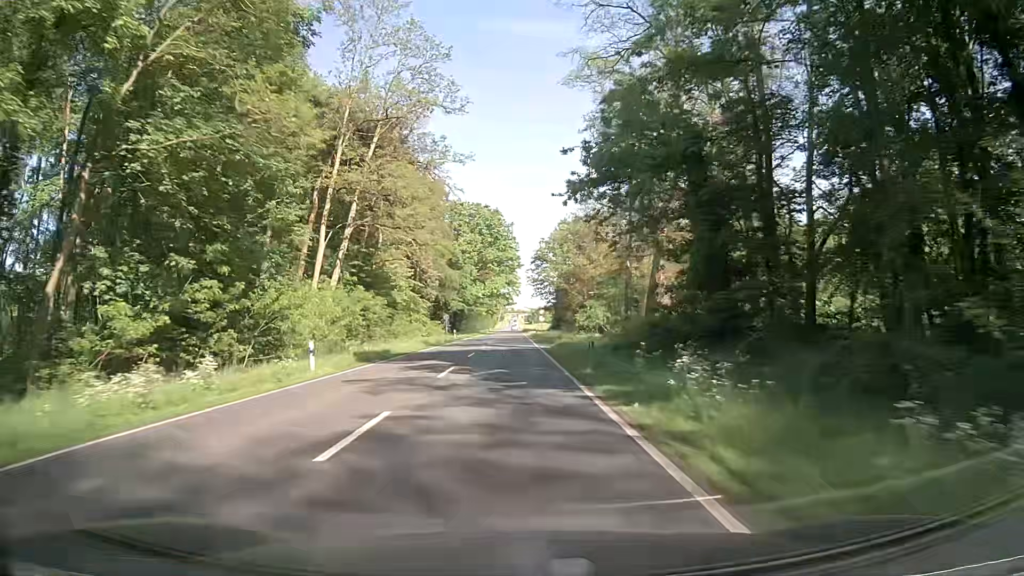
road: primary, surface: asphalt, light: Day
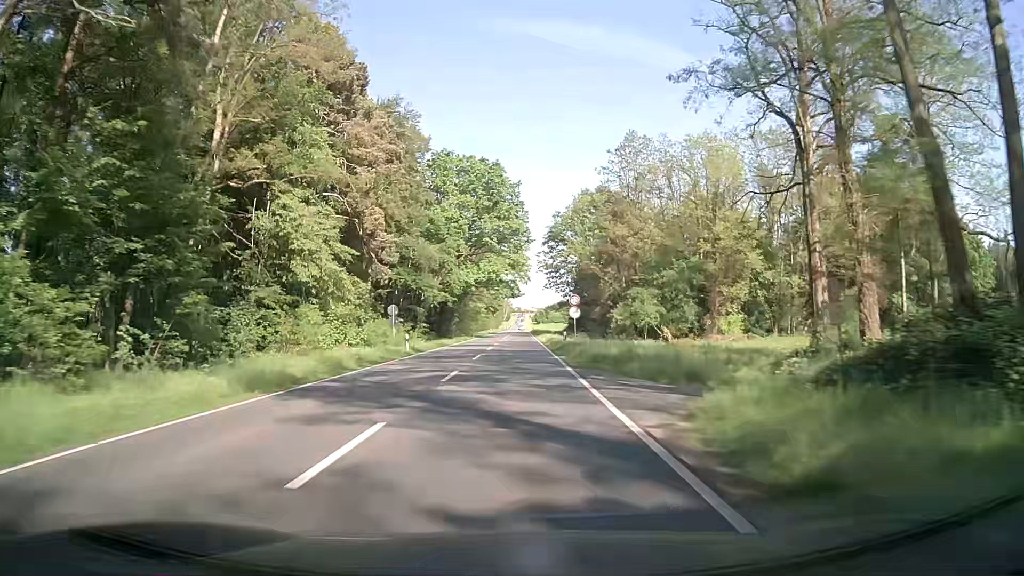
(-0.1, +33.8) m; 0°
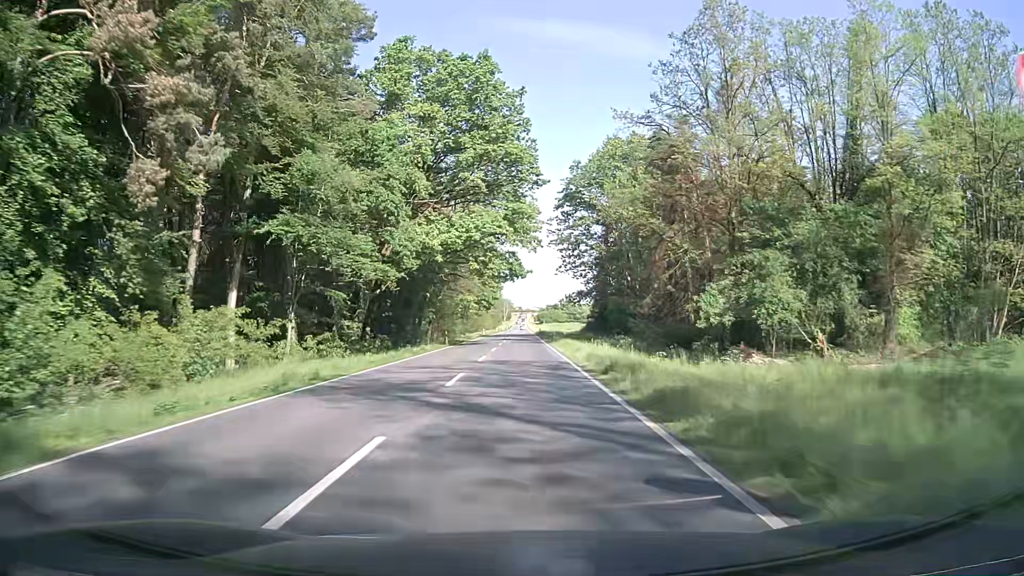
(0.0, +33.8) m; 0°
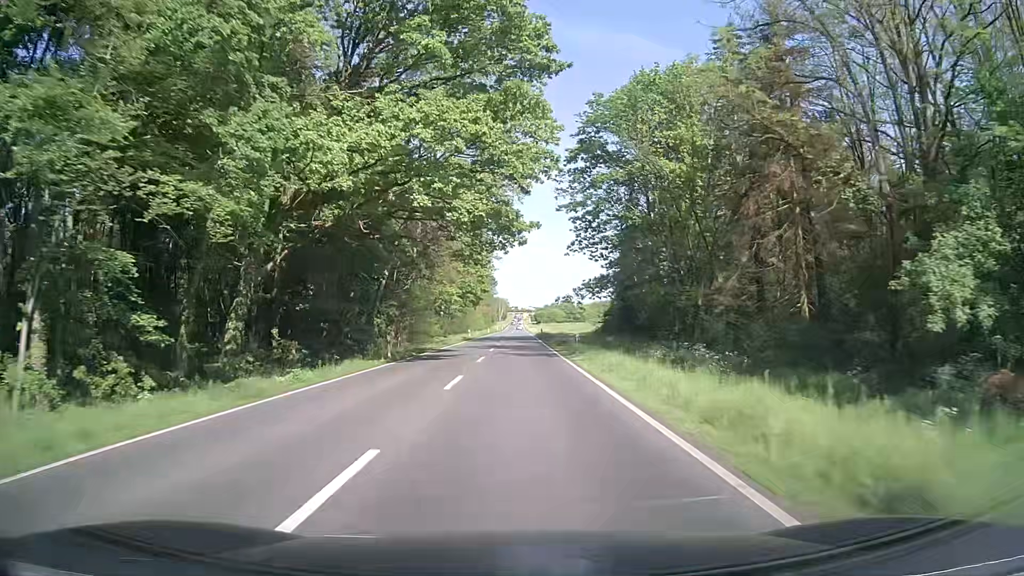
(+0.1, +22.6) m; 0°
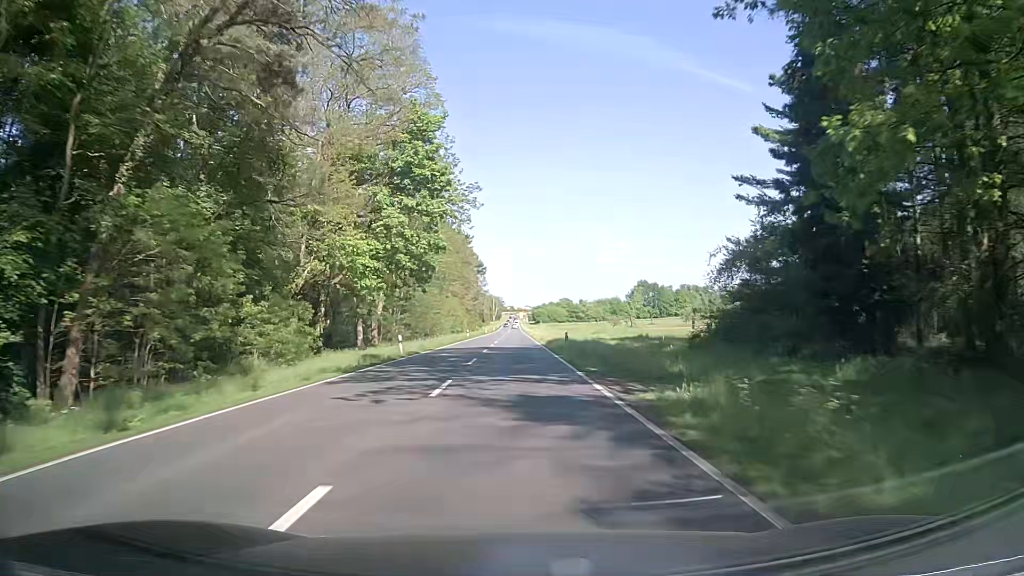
(+0.1, +45.3) m; 0°
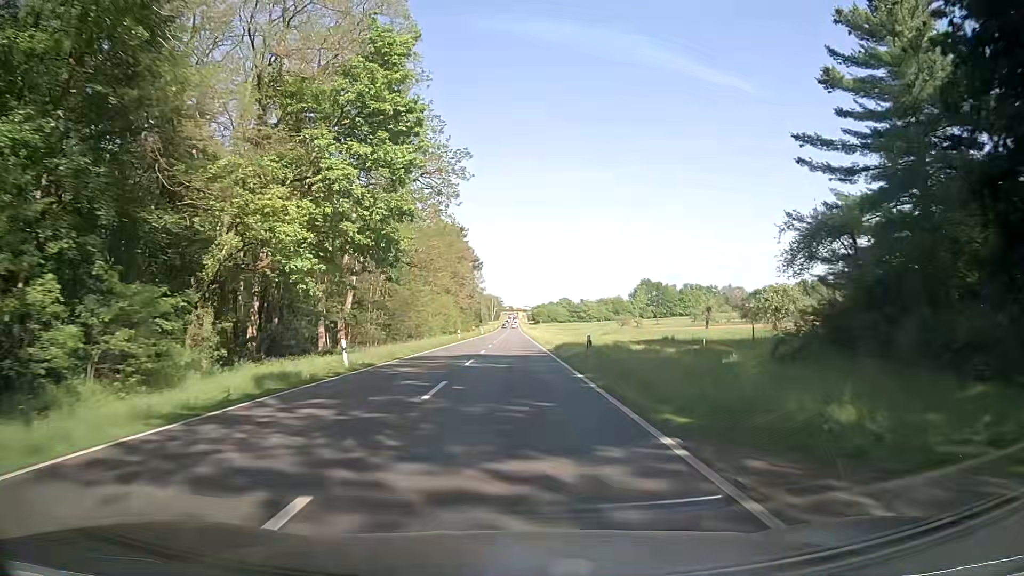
(-0.1, +11.3) m; 0°
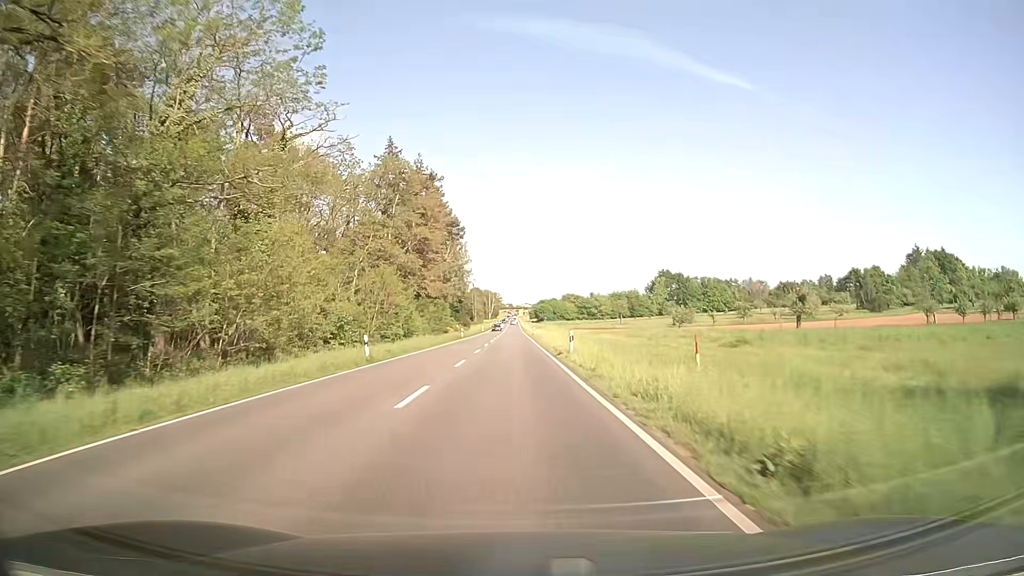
(0.0, +45.2) m; 0°
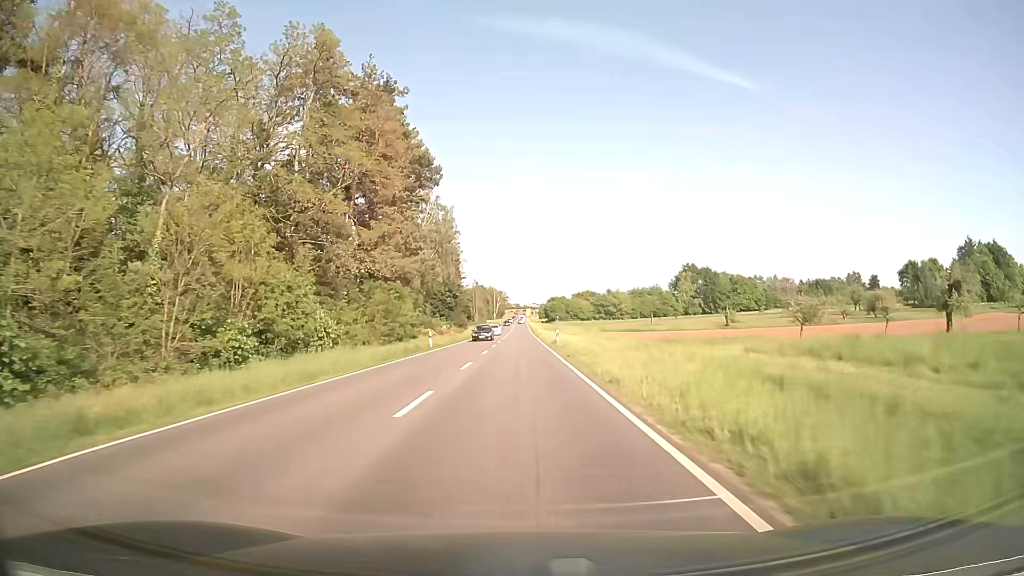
(0.0, +33.8) m; 0°
(0, +10) (0, +20) (0, +30) (0, +40) (0, +50) (0, +60) (0, +70) (0, +80) (+1, +90) (+1, +100) m
